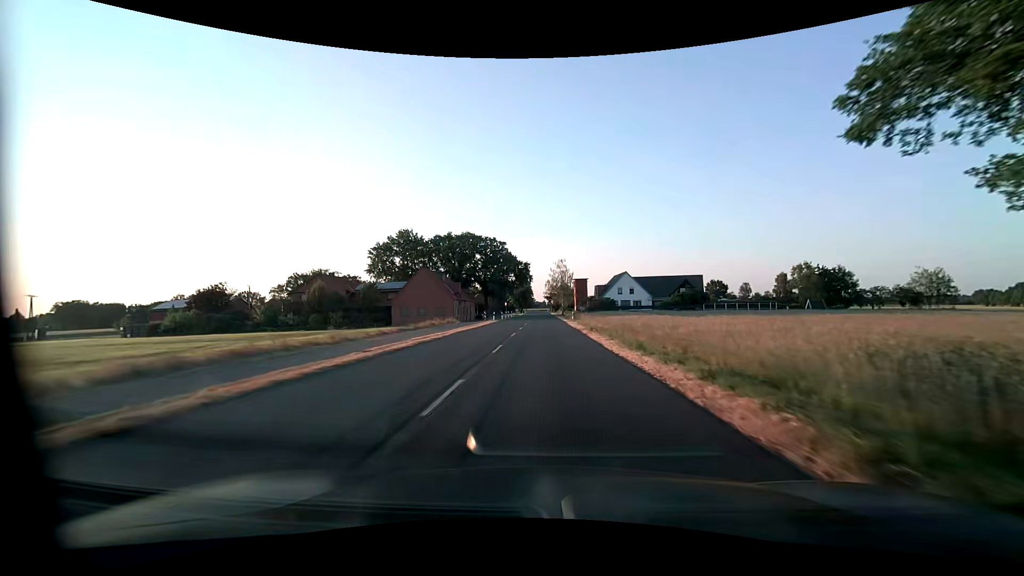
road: secondary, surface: asphalt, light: Day
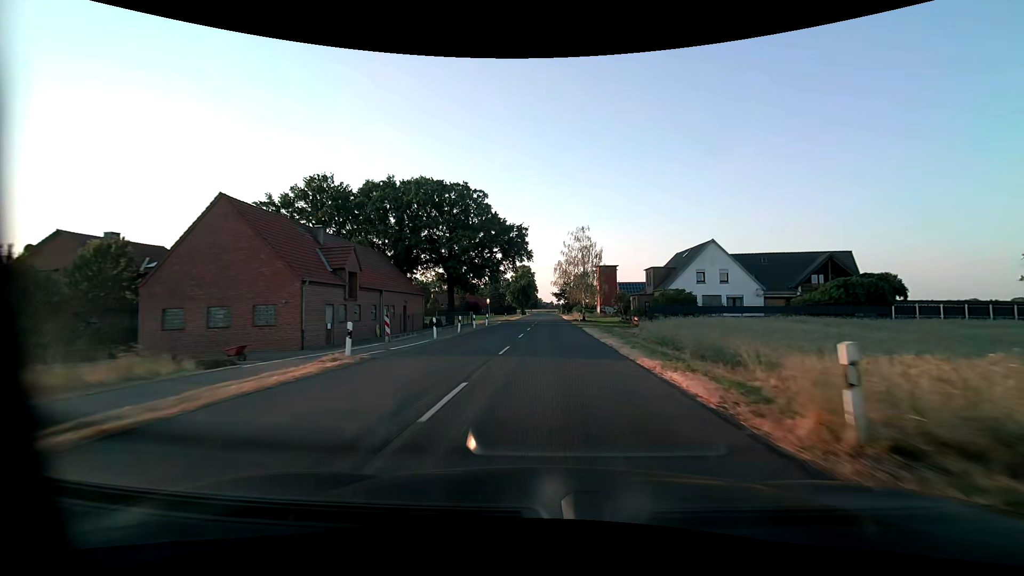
(-0.3, +45.4) m; -1°
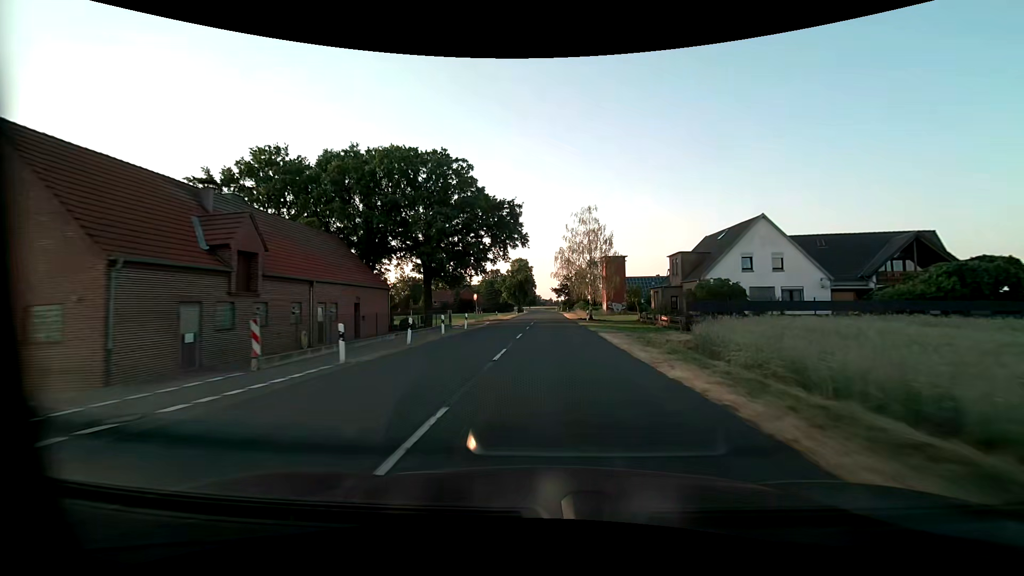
(0.0, +11.4) m; 0°
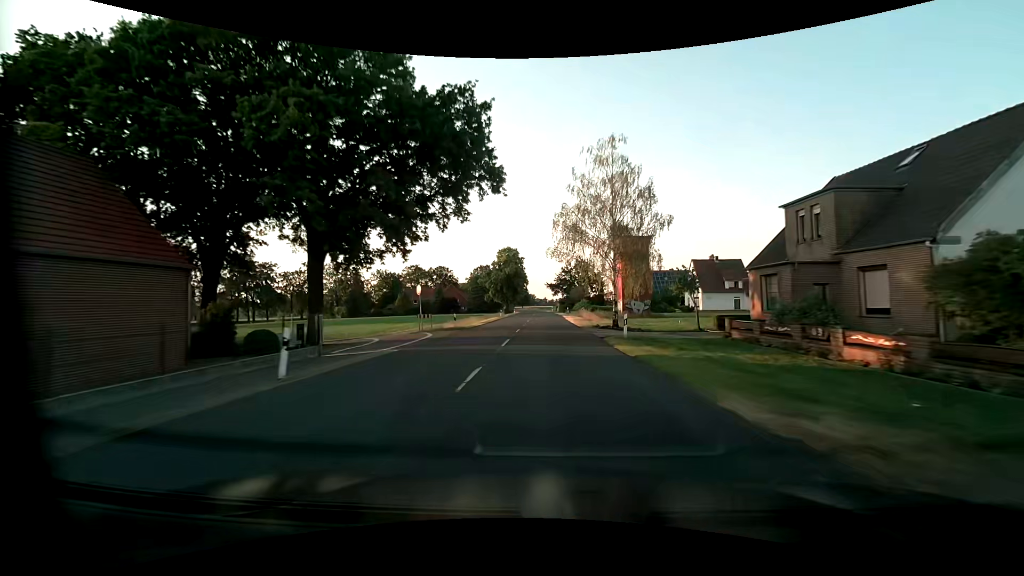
(+0.2, +22.8) m; +1°
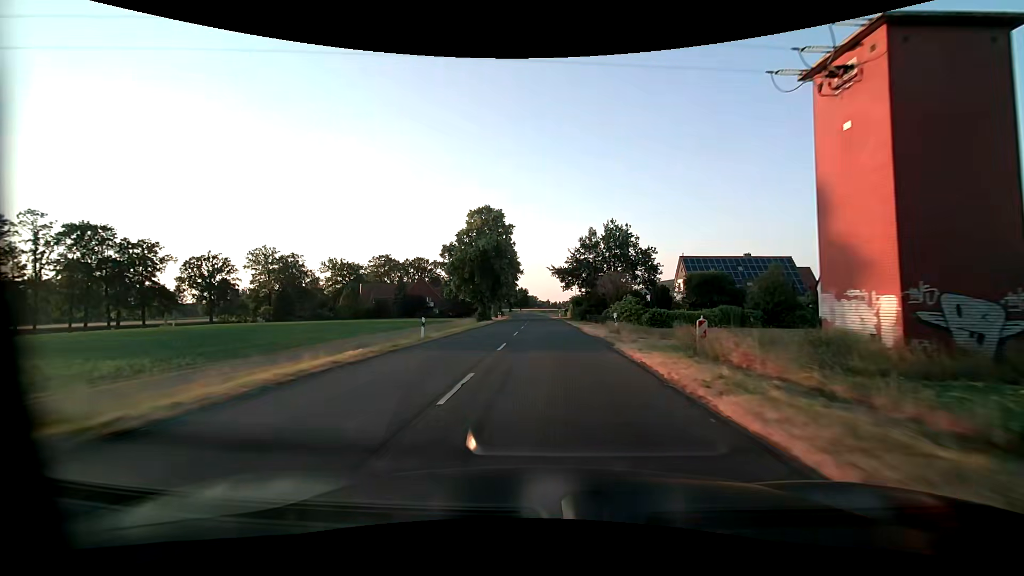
(-0.1, +45.8) m; -1°
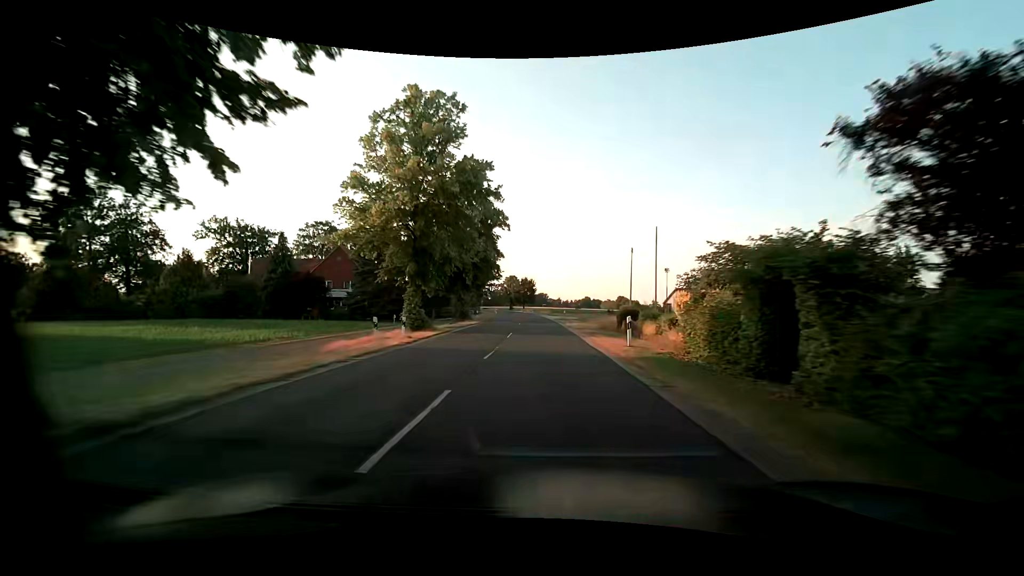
(-0.2, +57.2) m; -1°
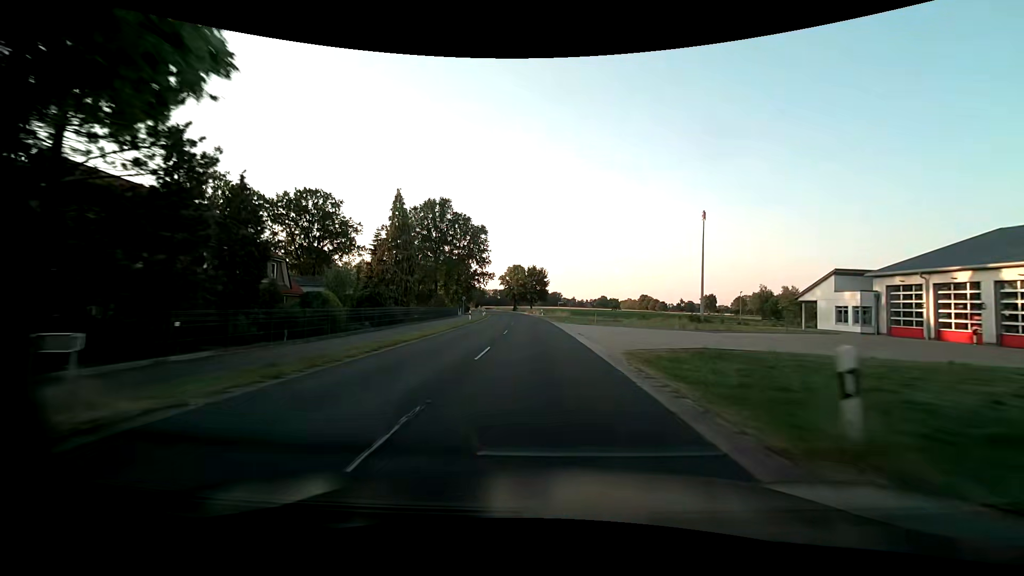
(-0.5, +45.7) m; -1°
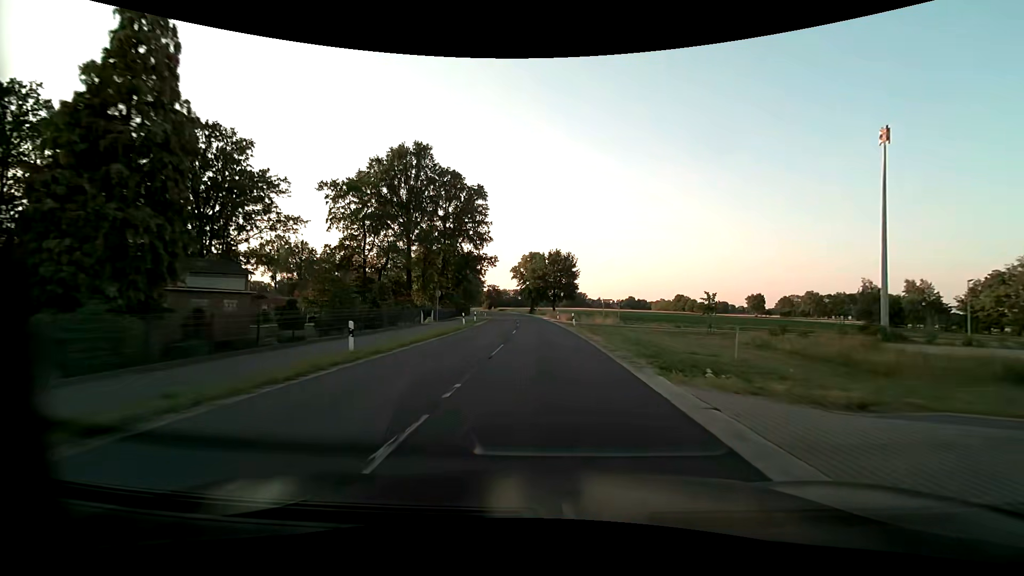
(-0.8, +34.3) m; -3°
(0, +10) (0, +20) (0, +30) (-1, +40) (-1, +50) (-2, +60) (-3, +70) (-3, +80) (-5, +90) (-6, +100) m
